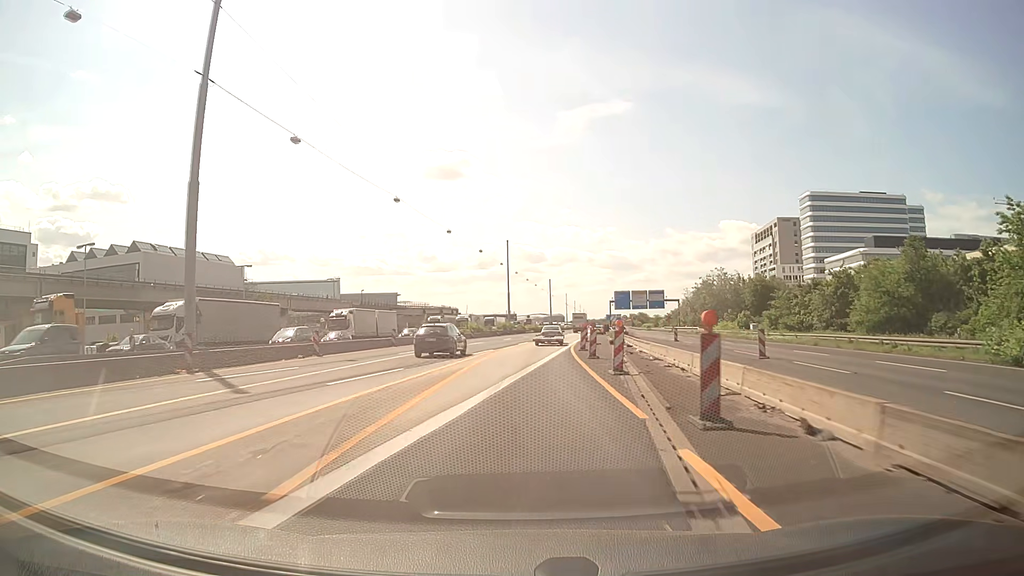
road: motorway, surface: asphalt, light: Day
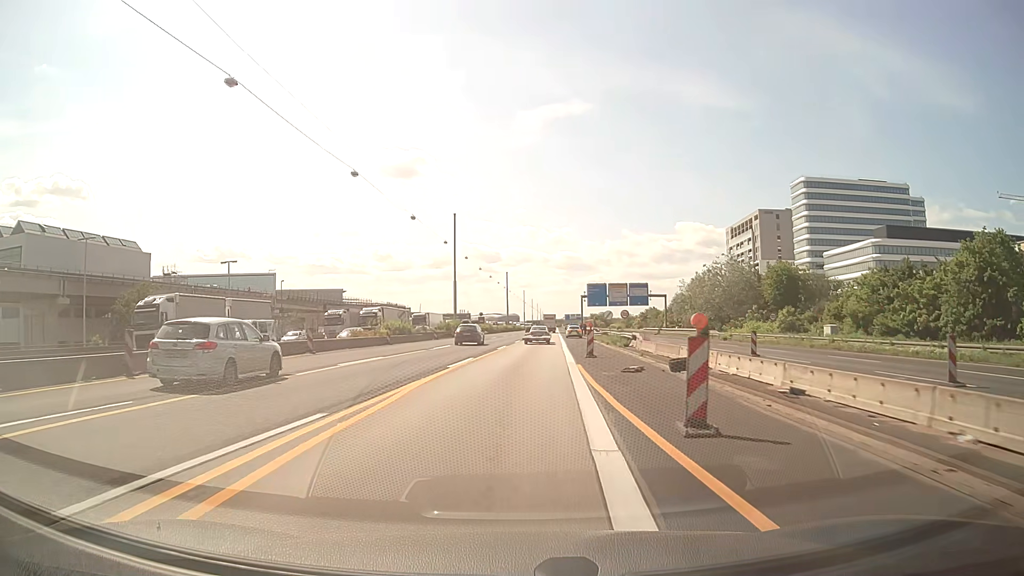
(+0.5, +29.1) m; +3°
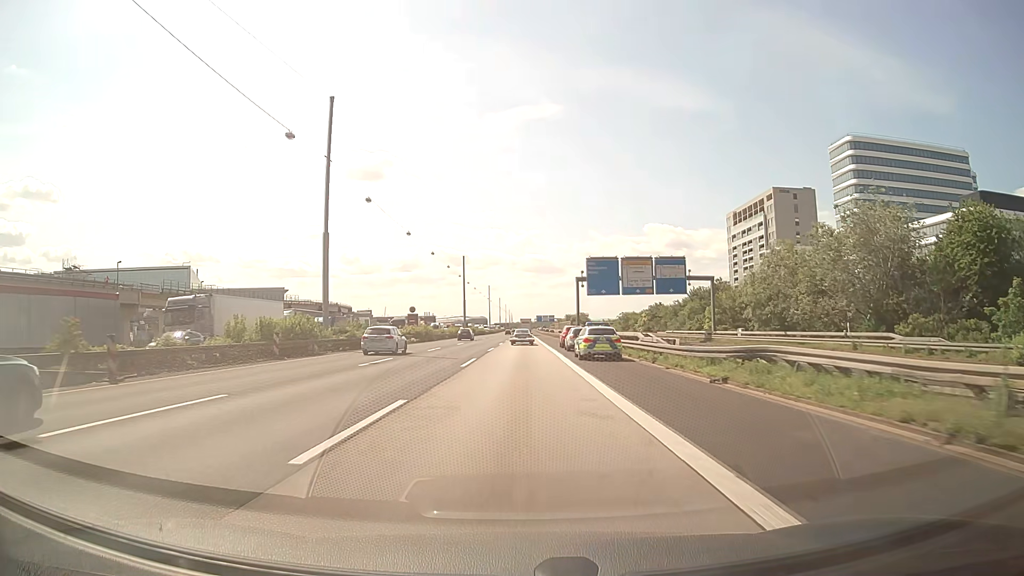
(+1.8, +51.4) m; +3°
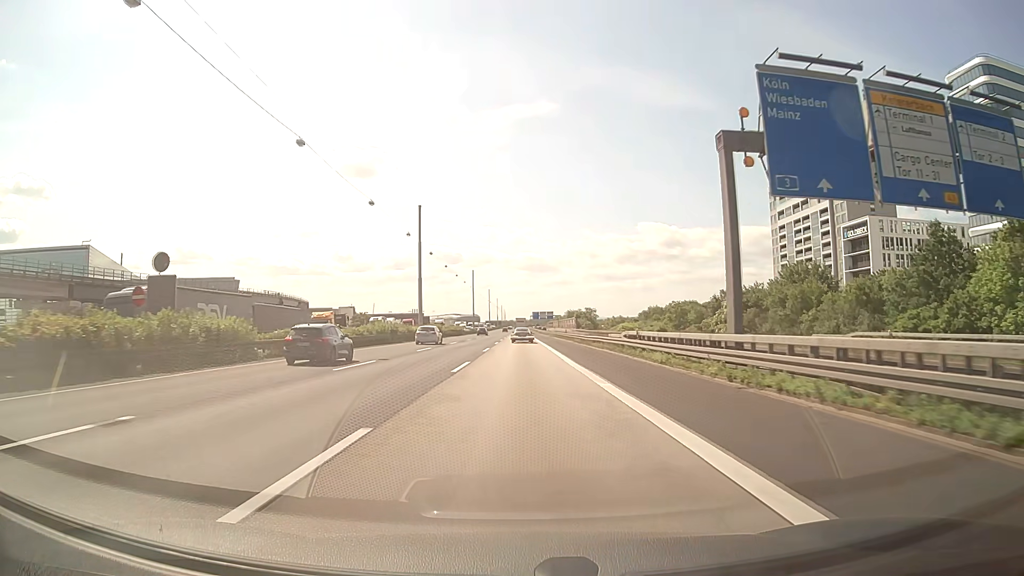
(+0.2, +58.6) m; 0°
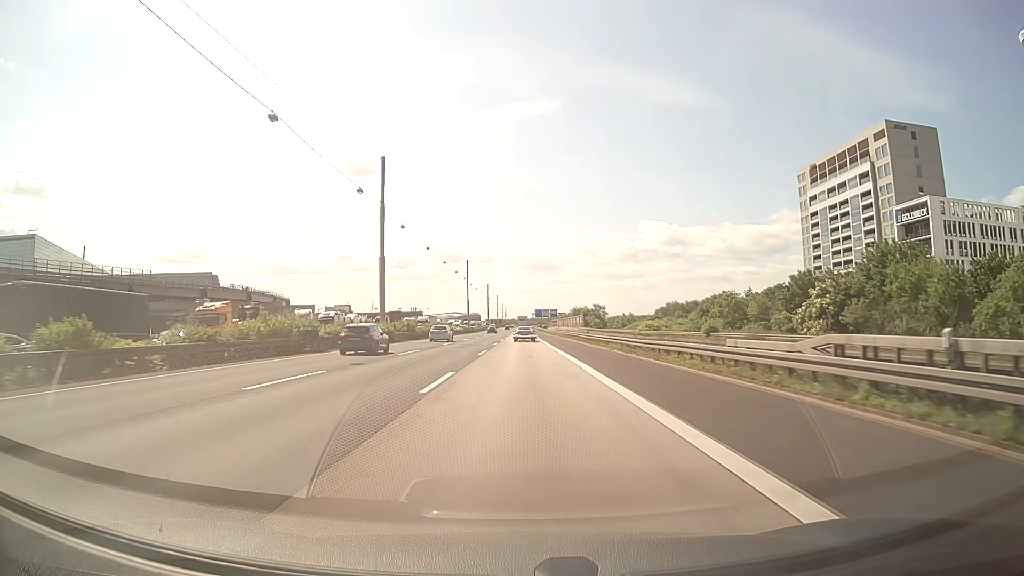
(0.0, +25.3) m; 0°
